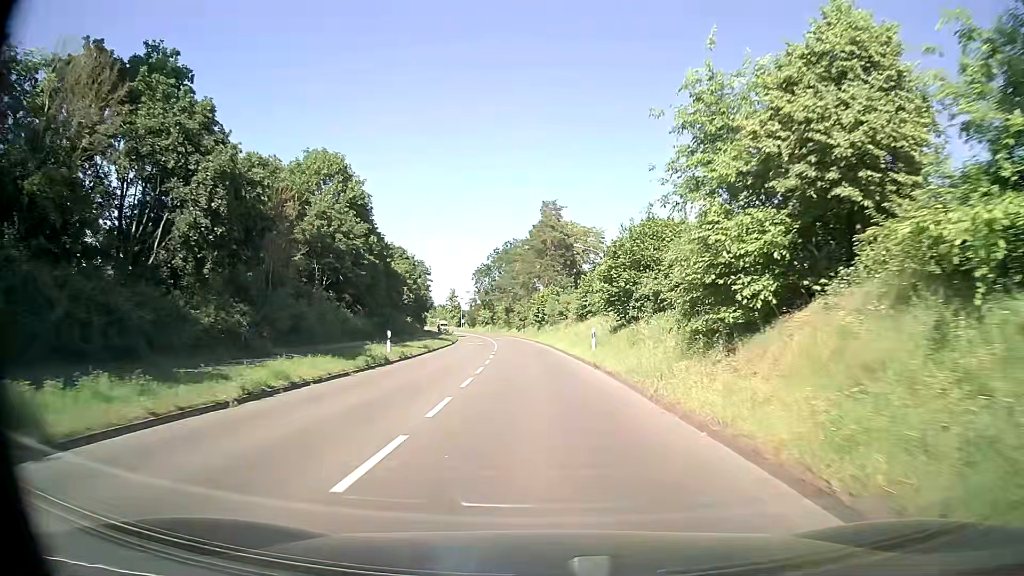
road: secondary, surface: asphalt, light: Day
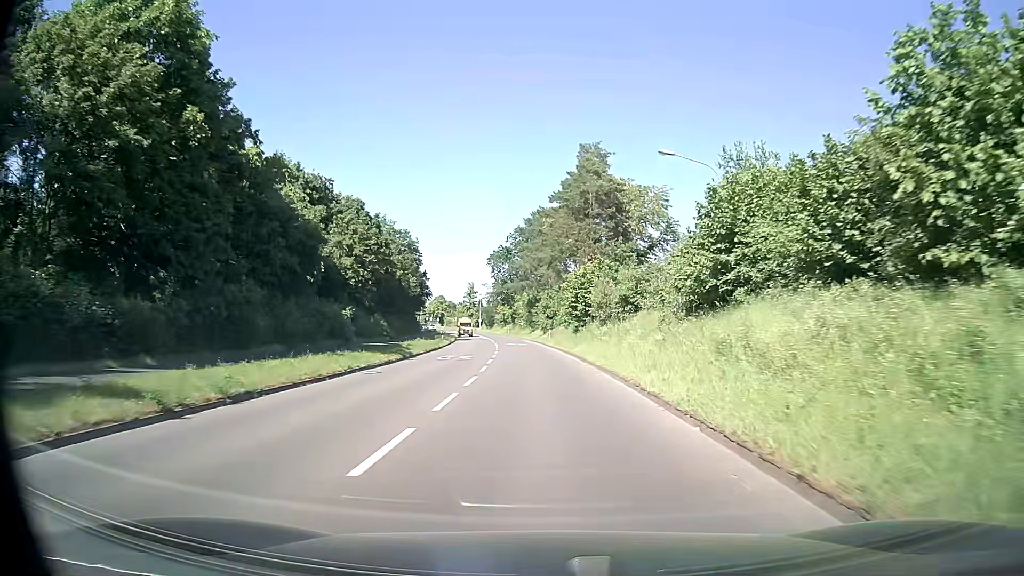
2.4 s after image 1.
(-0.6, +30.6) m; -2°
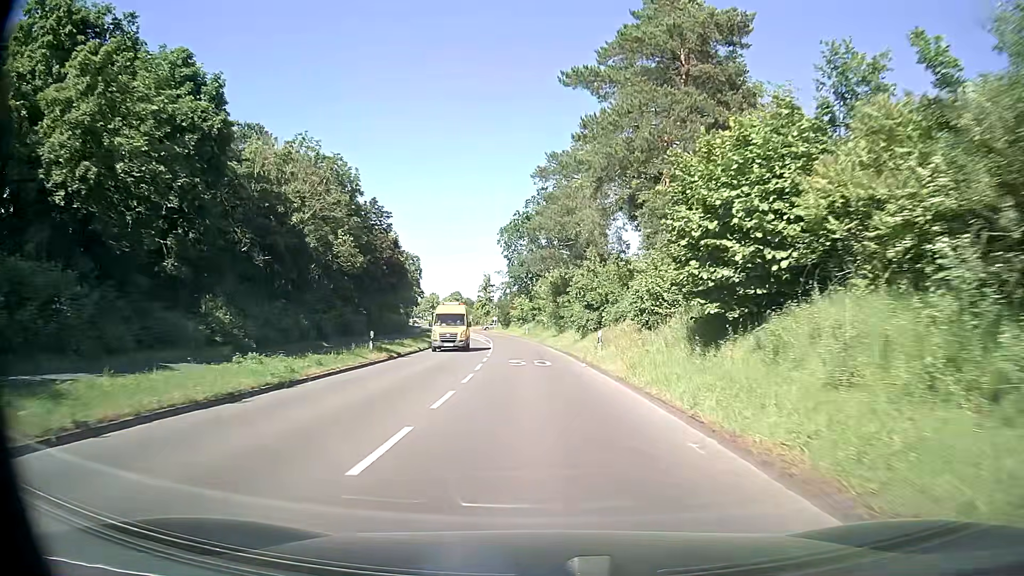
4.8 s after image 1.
(-0.6, +30.6) m; -3°
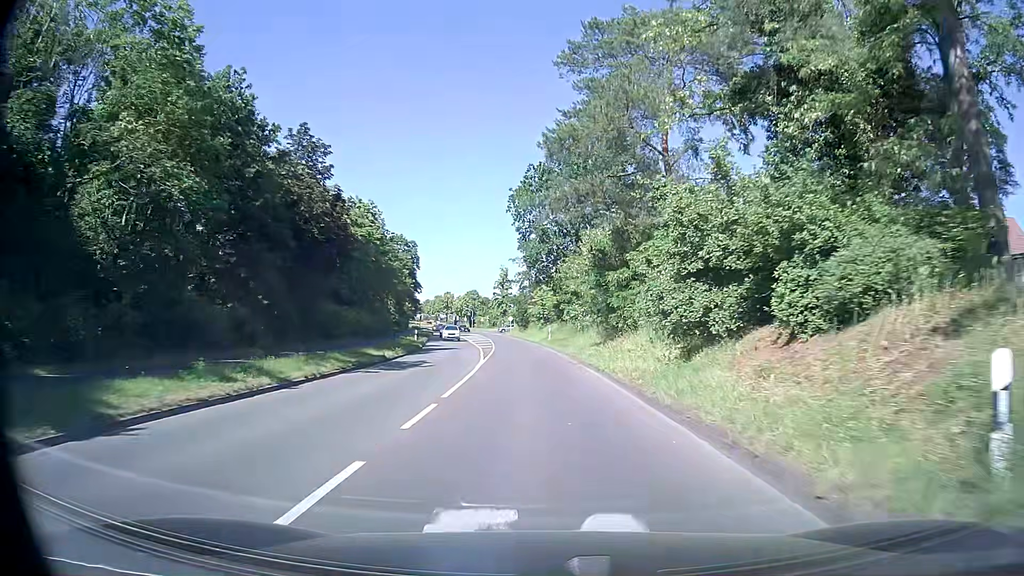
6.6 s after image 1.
(-0.3, +22.9) m; -2°
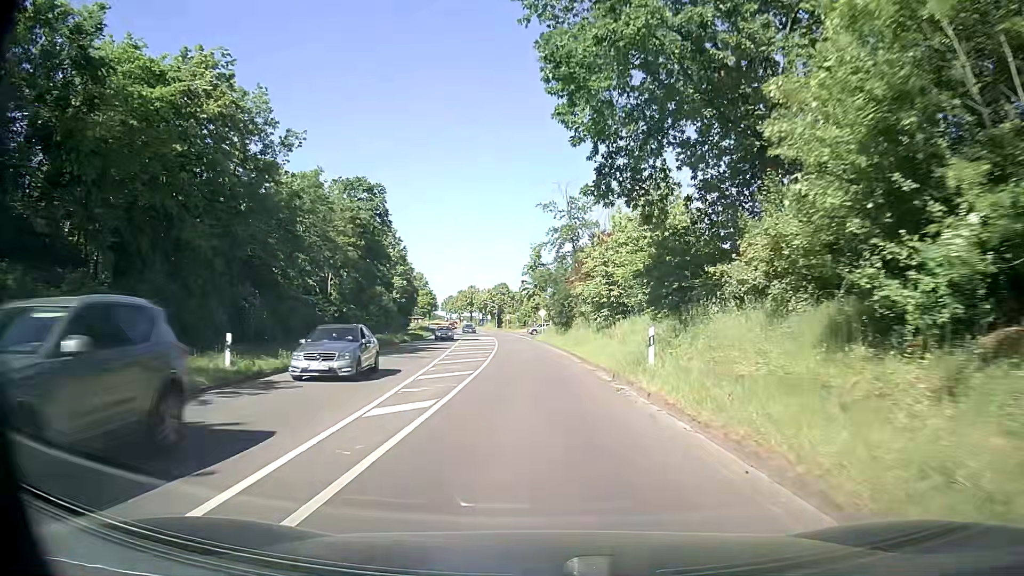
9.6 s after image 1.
(-1.2, +38.1) m; -3°
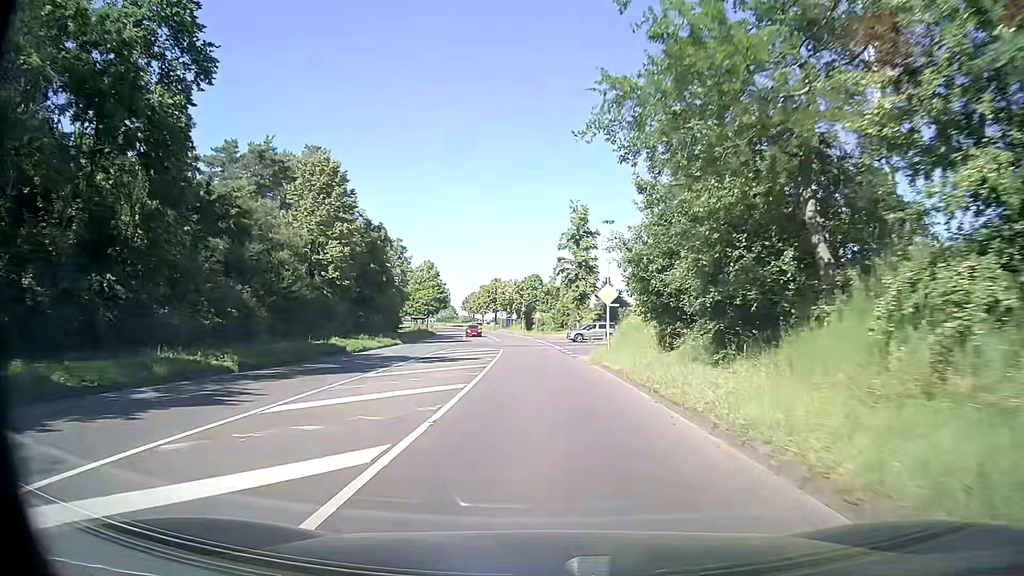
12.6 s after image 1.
(-1.1, +38.0) m; -3°
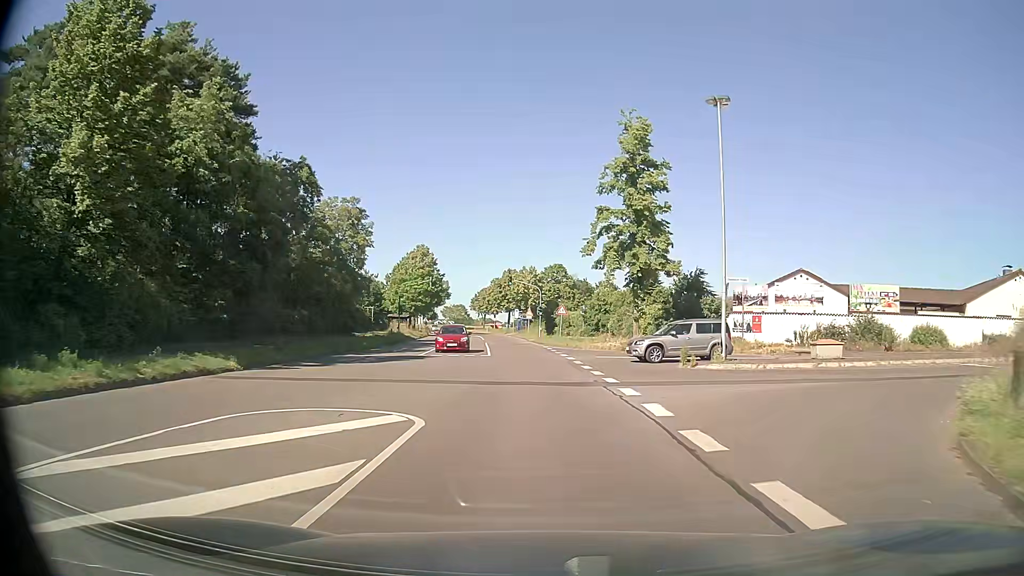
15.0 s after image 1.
(-0.2, +30.4) m; -1°
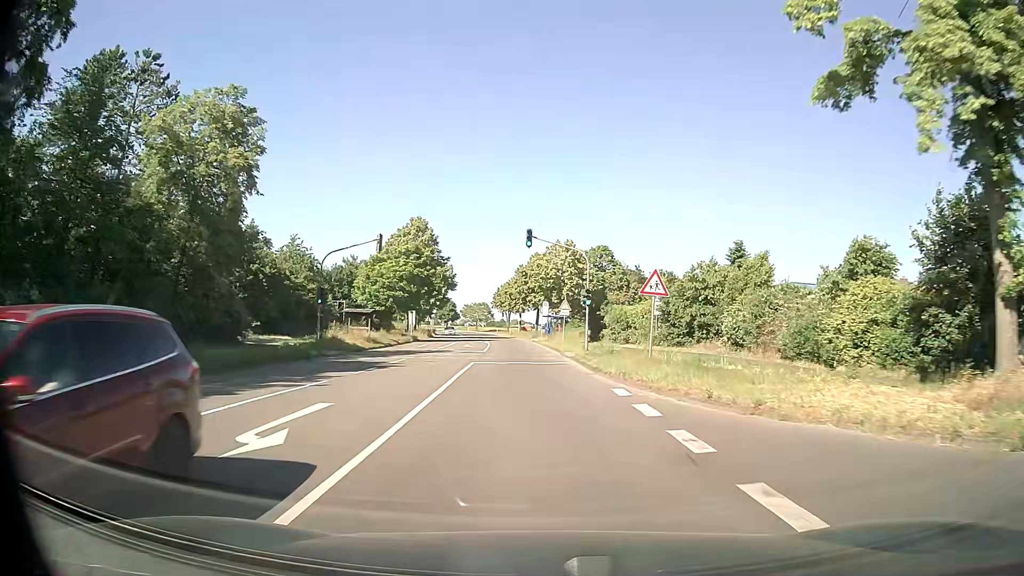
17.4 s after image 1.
(-0.9, +30.4) m; -3°
(0, +10) (0, +20) (-1, +30) (-1, +40) (-2, +50) (-3, +60) (-4, +70) (-5, +80) (-6, +90) (-7, +100) m
